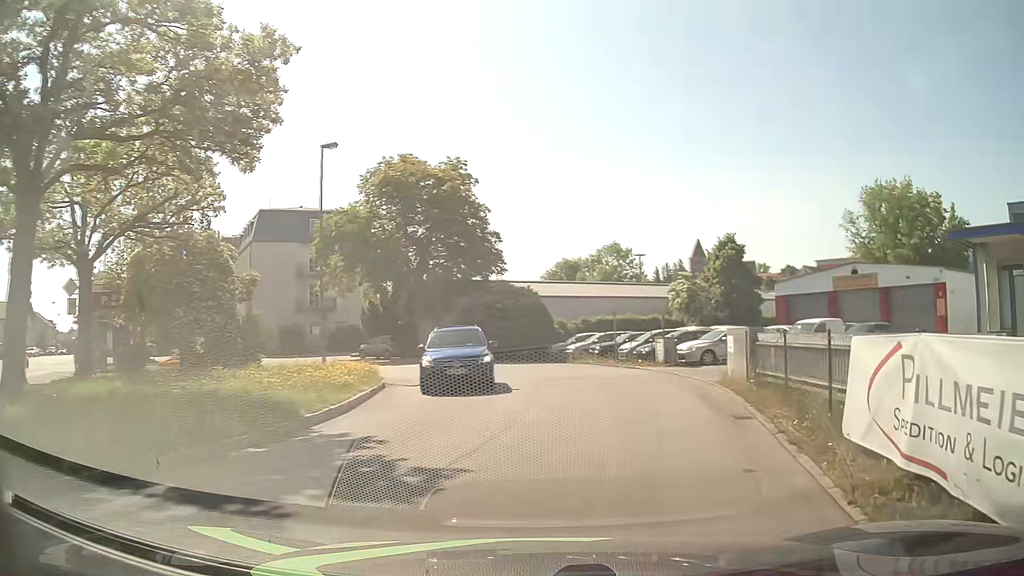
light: Day
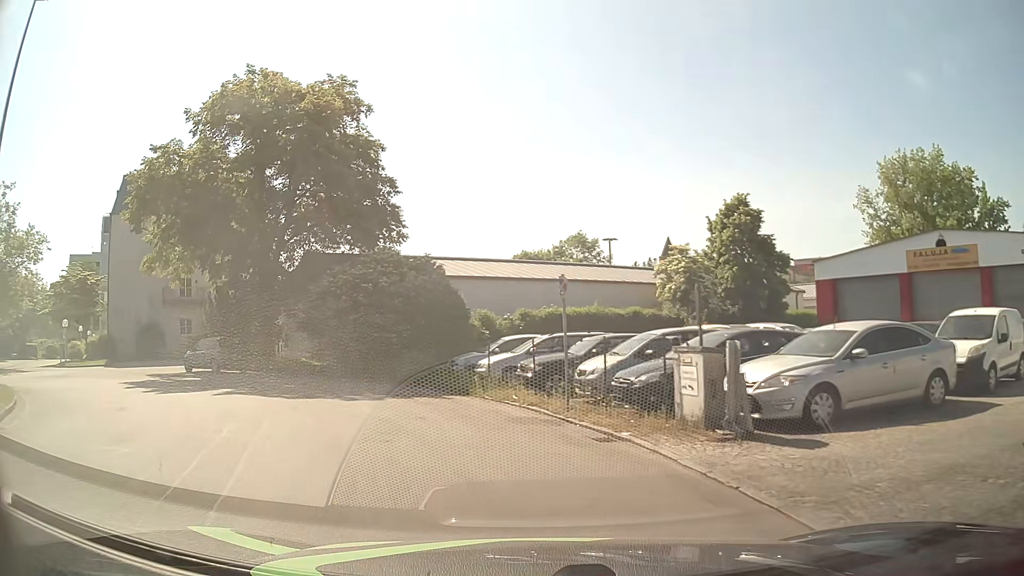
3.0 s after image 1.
(+2.4, +17.4) m; +4°
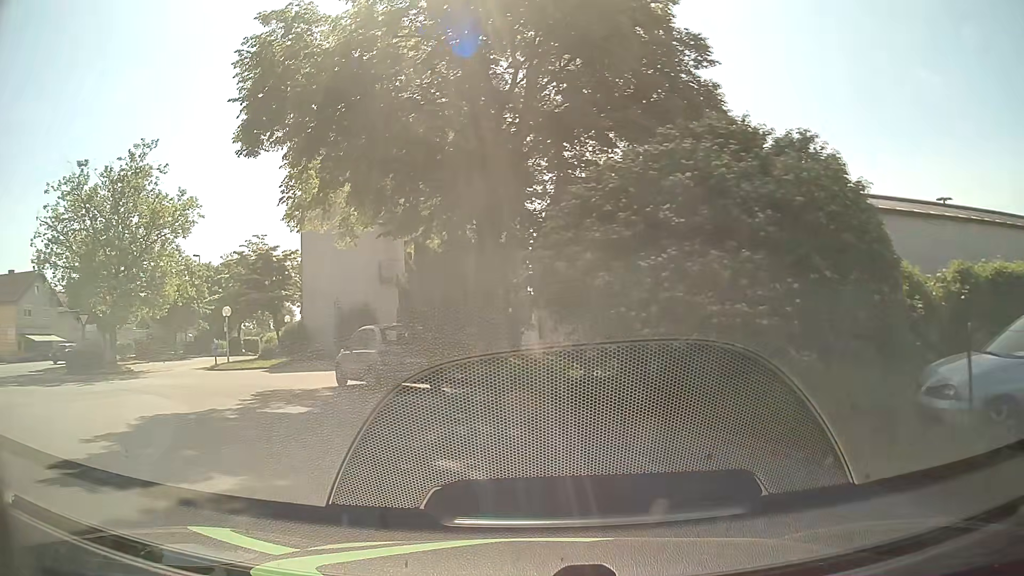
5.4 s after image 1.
(-3.1, +13.8) m; -25°
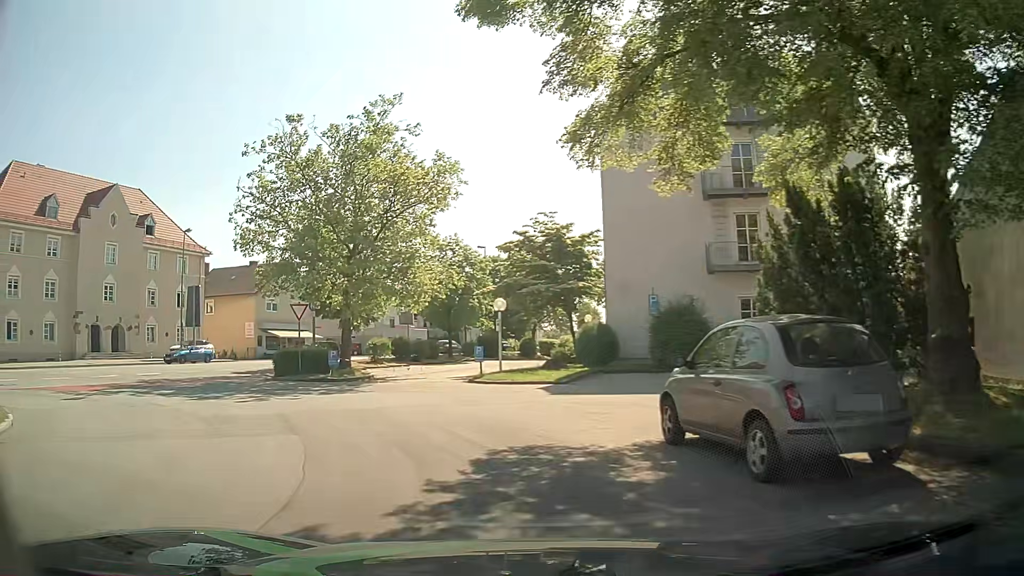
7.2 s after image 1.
(-2.2, +8.6) m; -28°
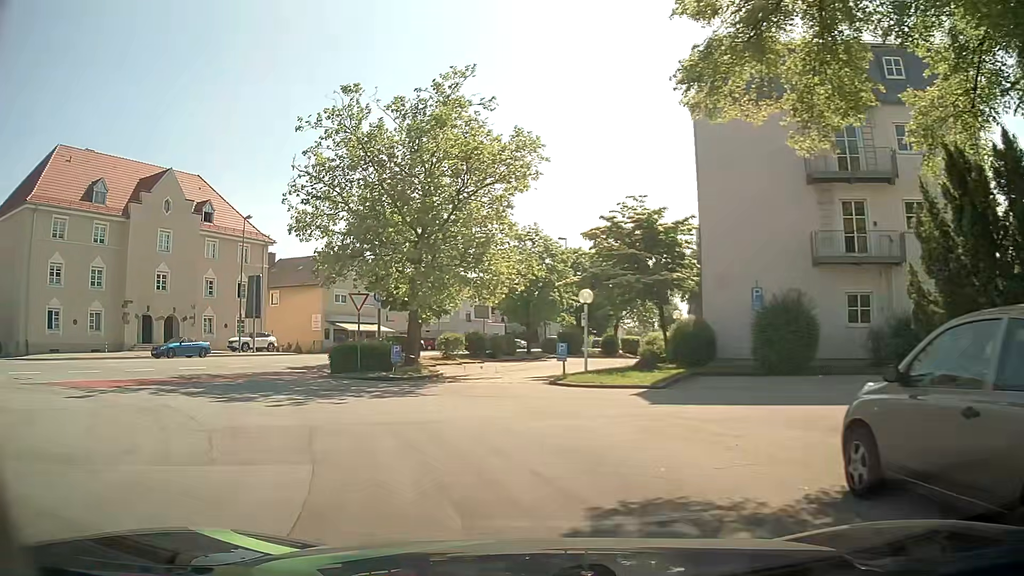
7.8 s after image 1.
(-0.2, +3.1) m; -6°
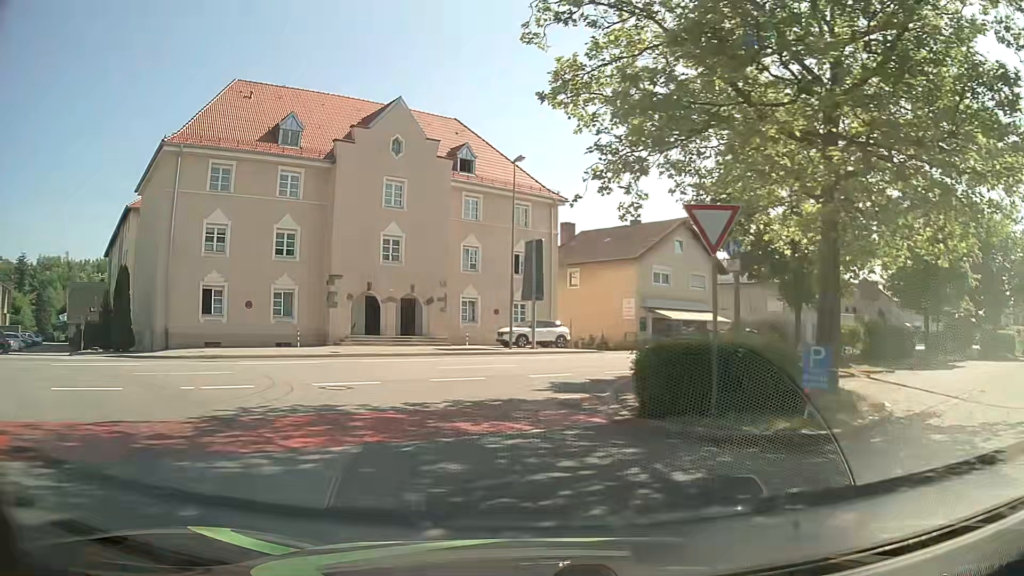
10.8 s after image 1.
(-3.7, +15.4) m; -27°
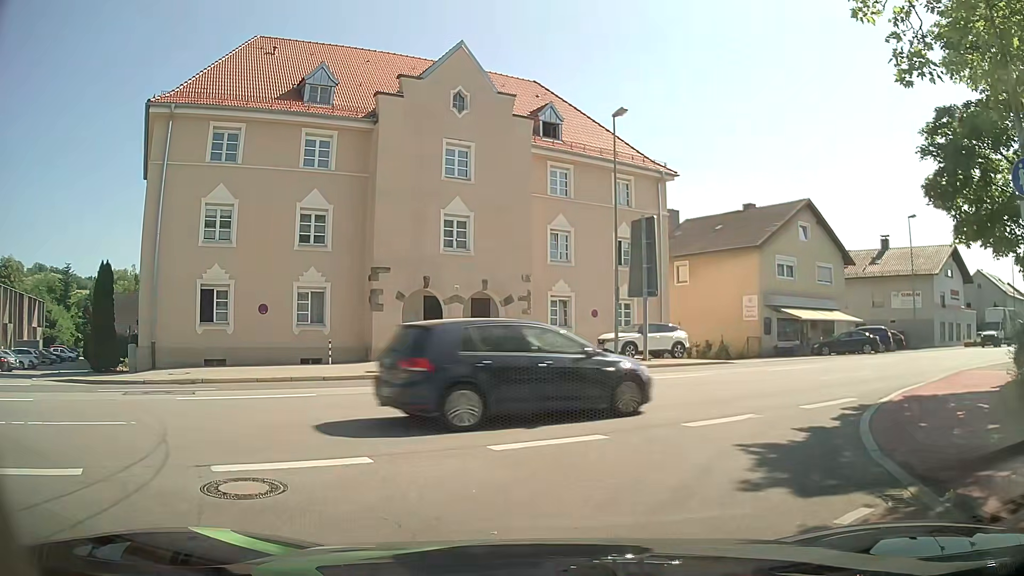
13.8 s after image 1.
(-0.7, +8.3) m; -6°
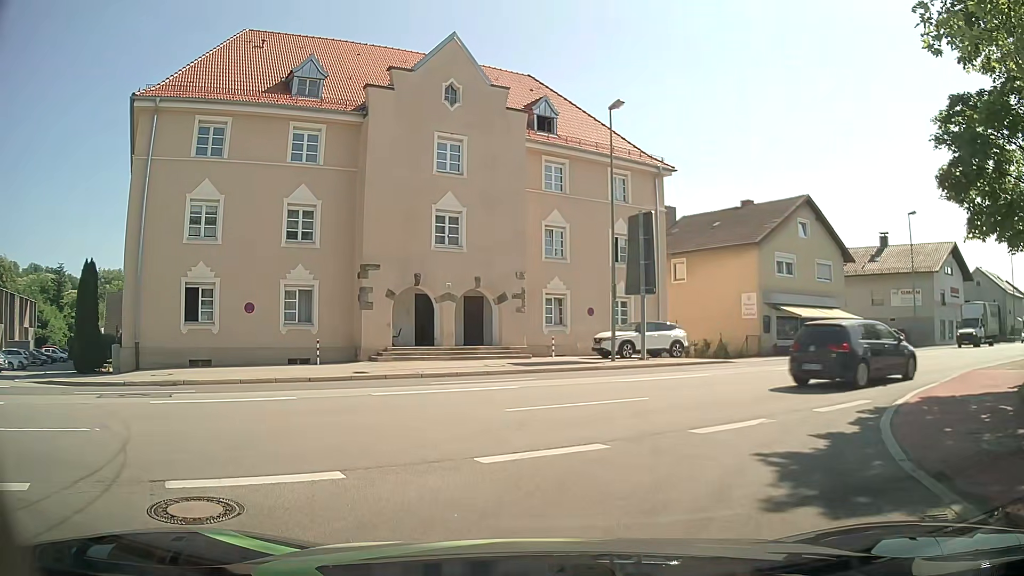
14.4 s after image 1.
(0.0, +0.8) m; 0°
(+2, +10) (+8, +17) (+17, +23) (+25, +28) (+33, +34) (+42, +39) (+50, +45) (+58, +51) (+66, +57) (+74, +63) m
